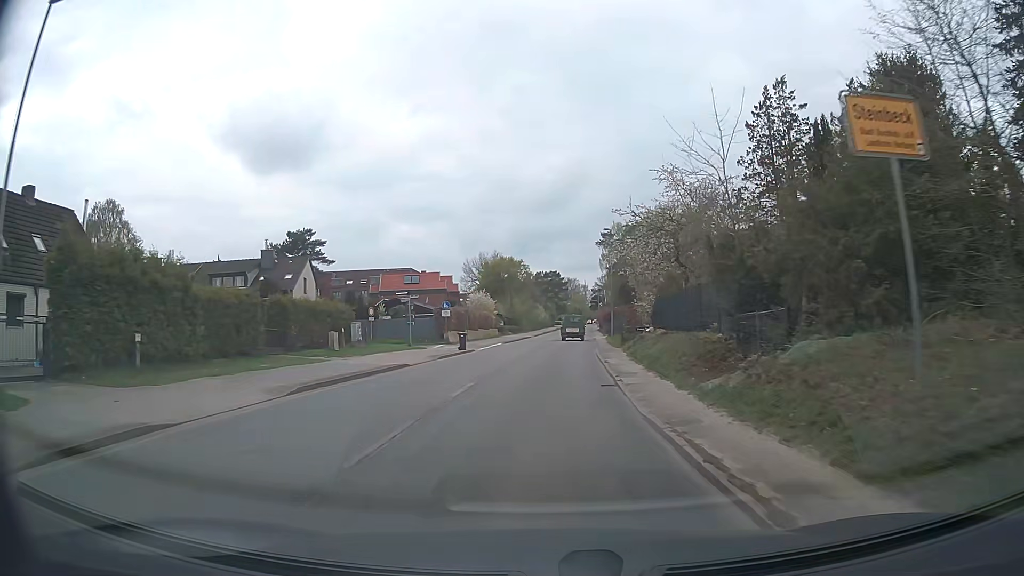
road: tertiary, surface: asphalt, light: Day
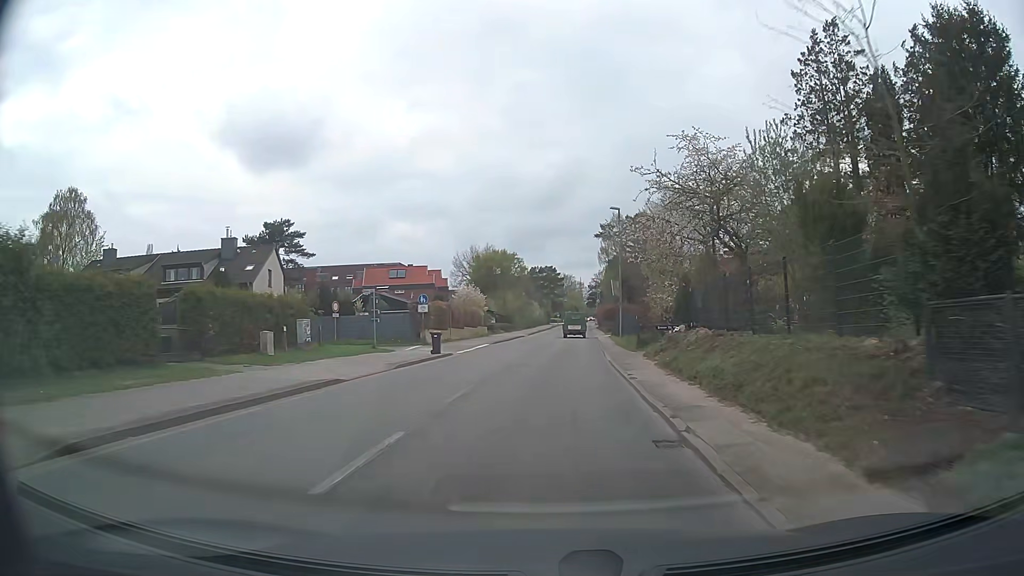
(0.0, +7.5) m; 0°
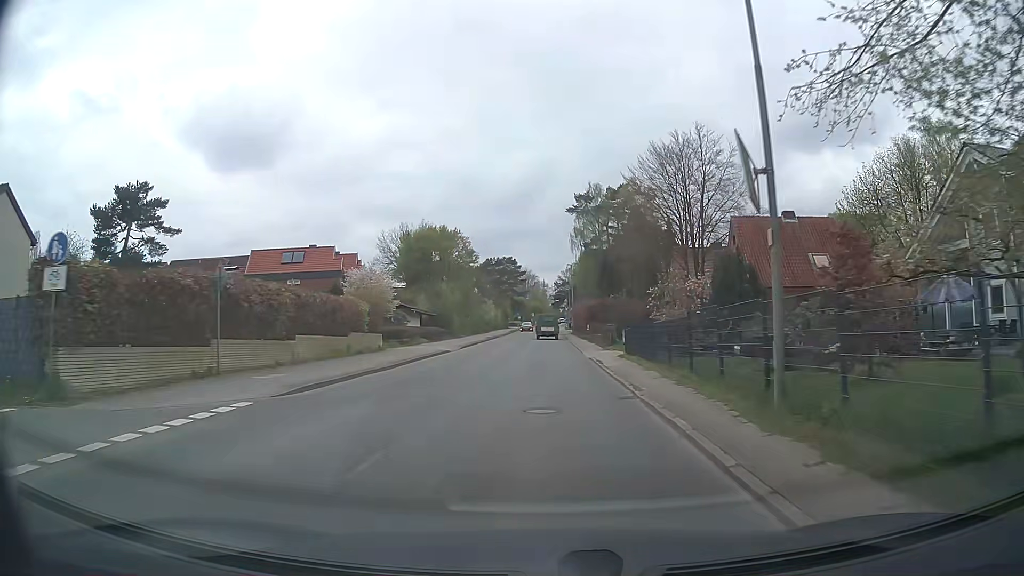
(+1.1, +30.2) m; +3°
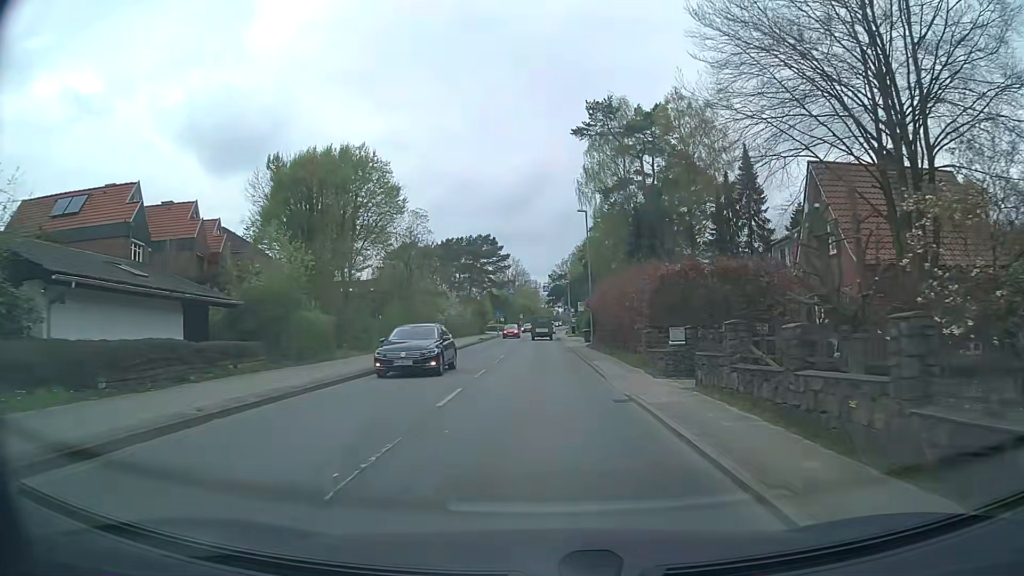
(+0.2, +38.1) m; 0°
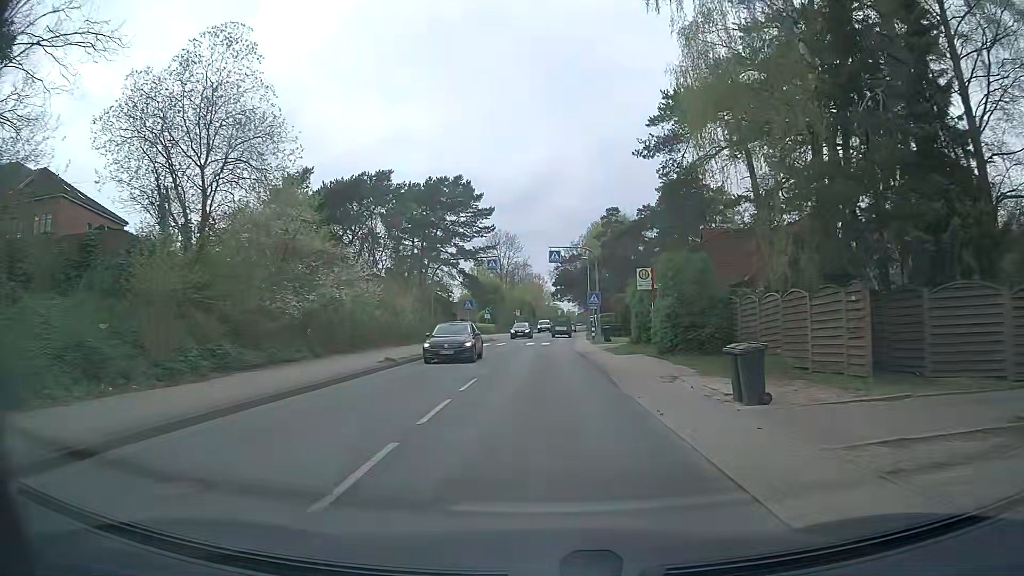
(0.0, +37.9) m; 0°
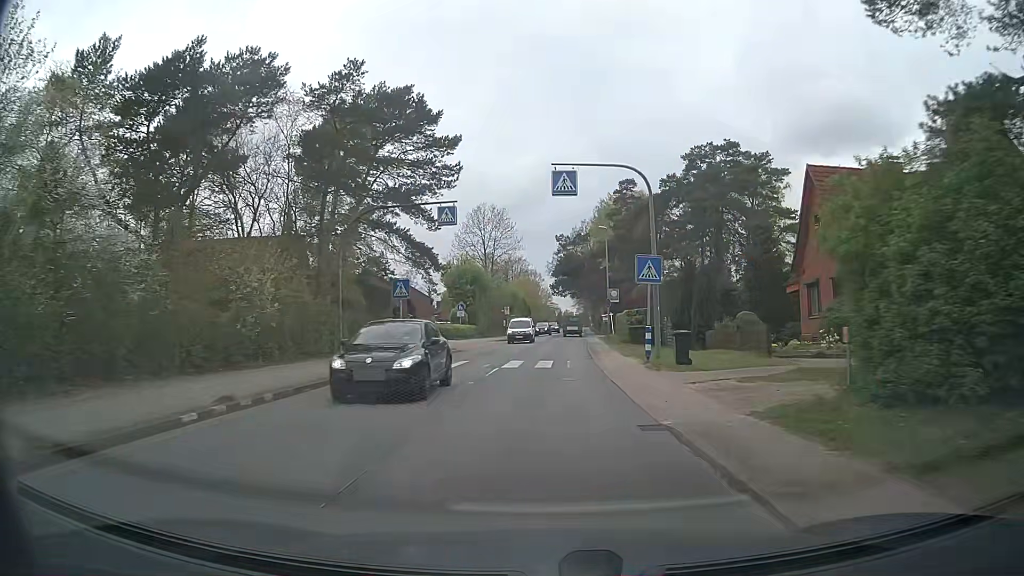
(0.0, +22.8) m; 0°
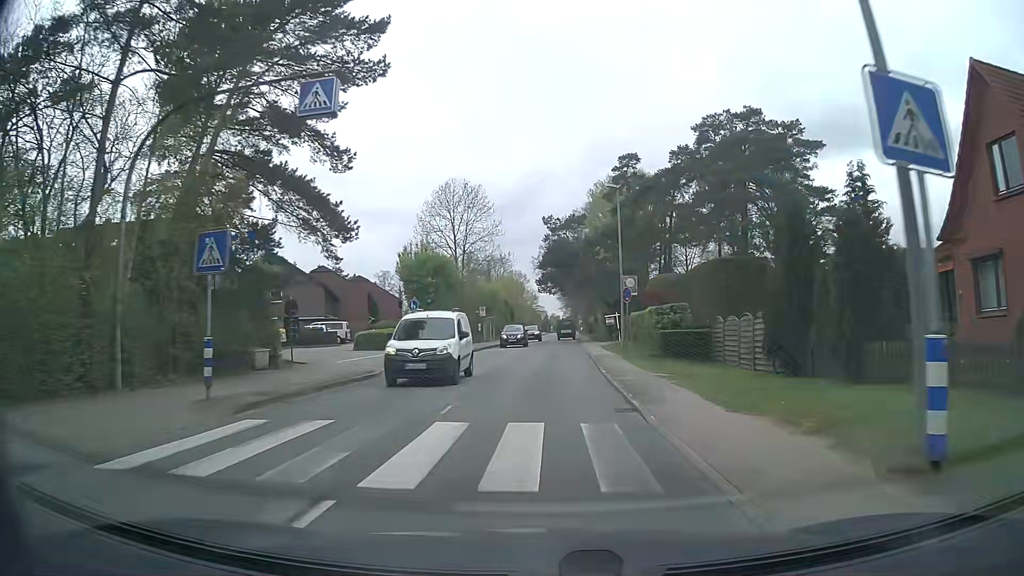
(+0.2, +15.2) m; +2°
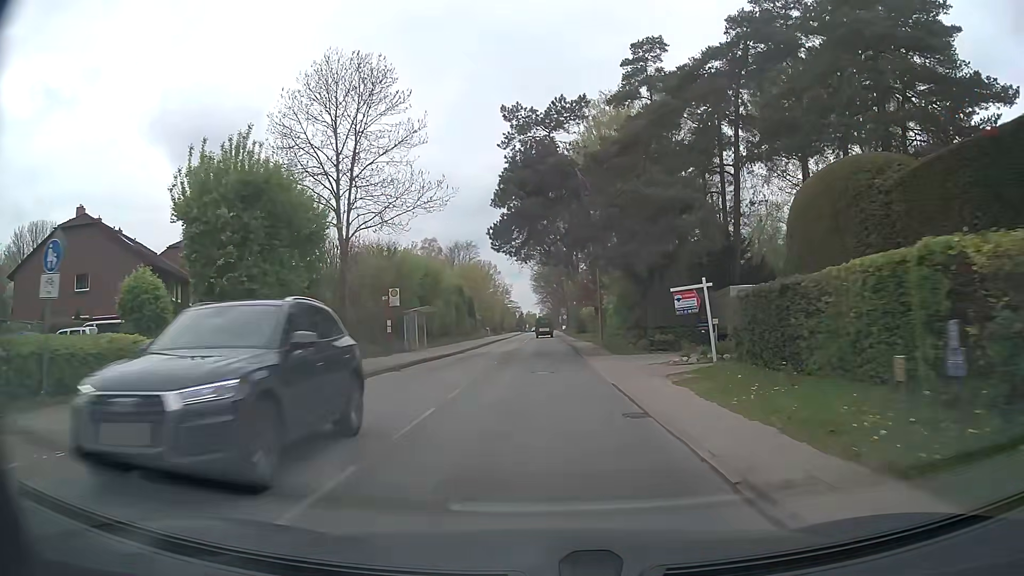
(+0.5, +30.4) m; +2°
(0, +10) (0, +20) (0, +30) (0, +40) (0, +50) (0, +60) (0, +70) (0, +80) (0, +90) (0, +100) m
